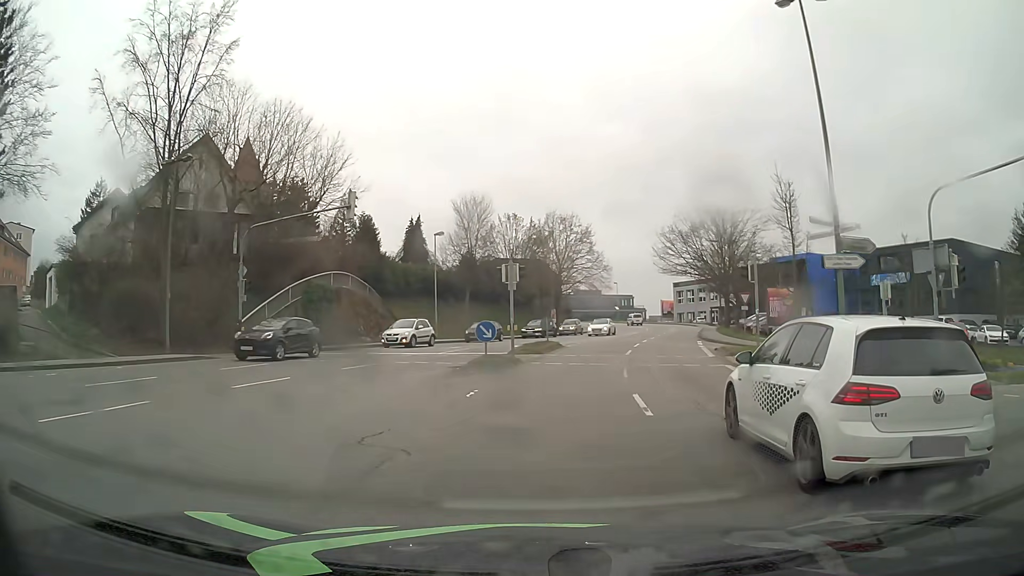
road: tertiary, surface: asphalt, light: Day
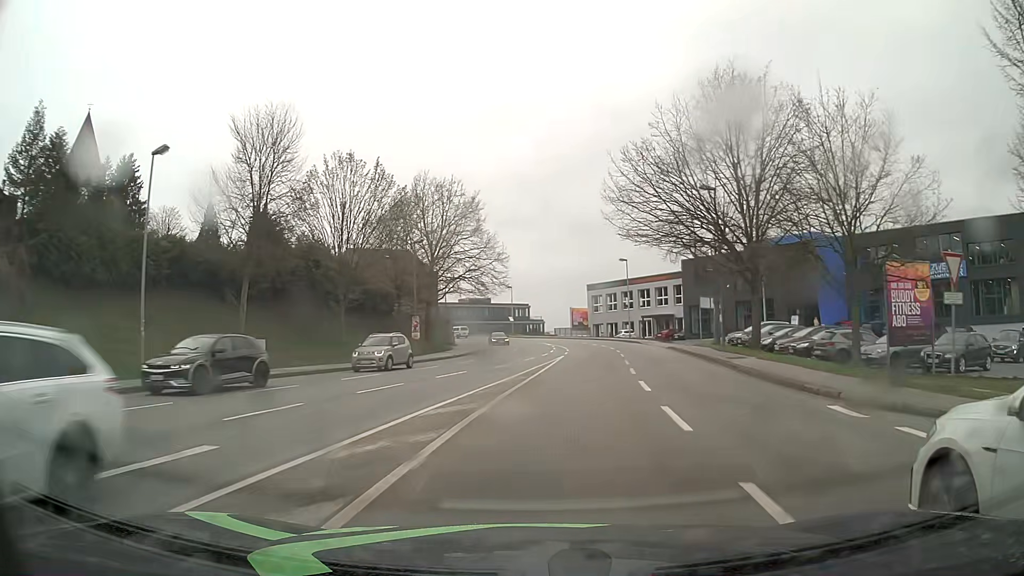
(+2.4, +29.4) m; +9°
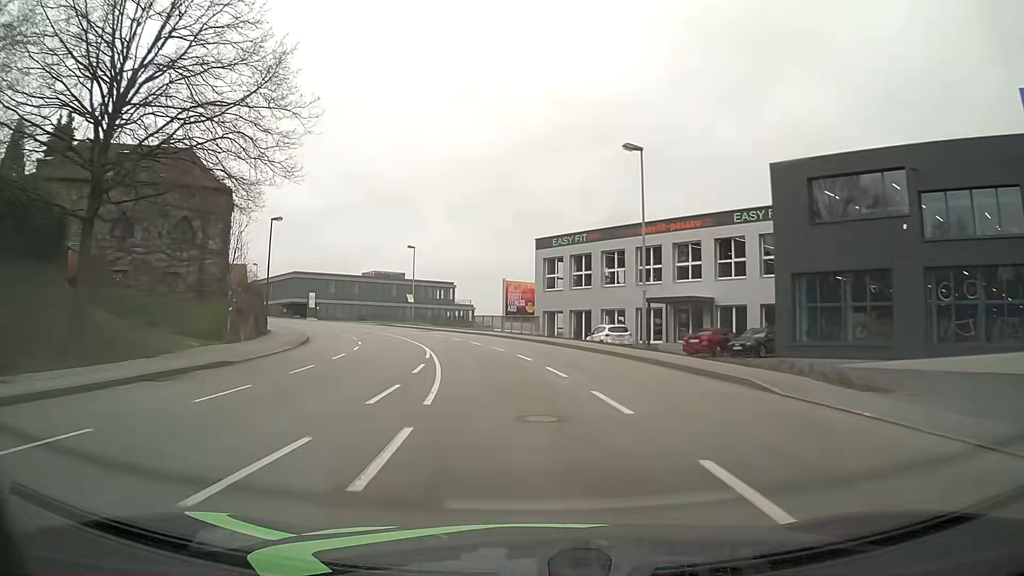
(+3.1, +41.2) m; +5°
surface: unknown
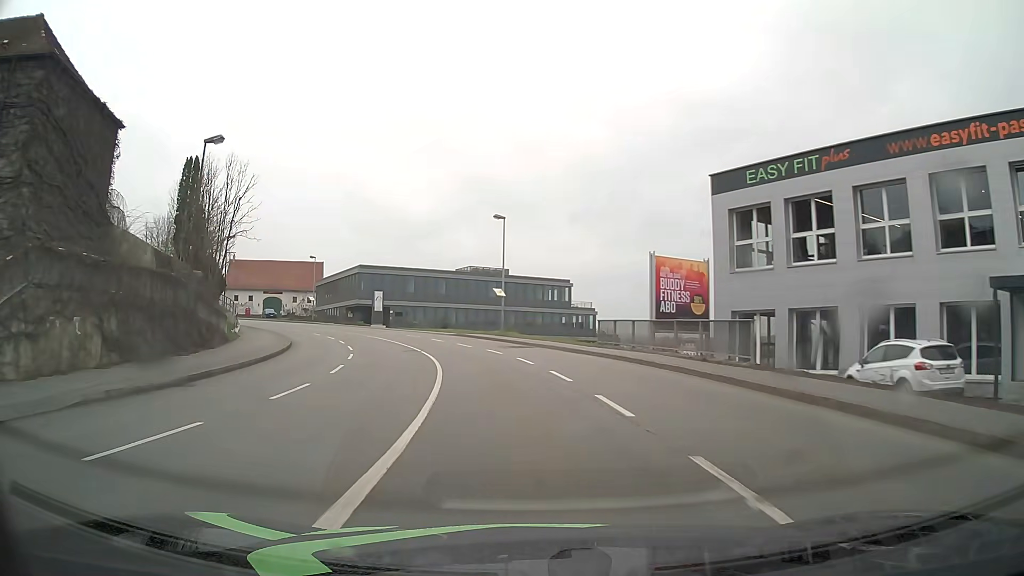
(-2.1, +23.5) m; -11°
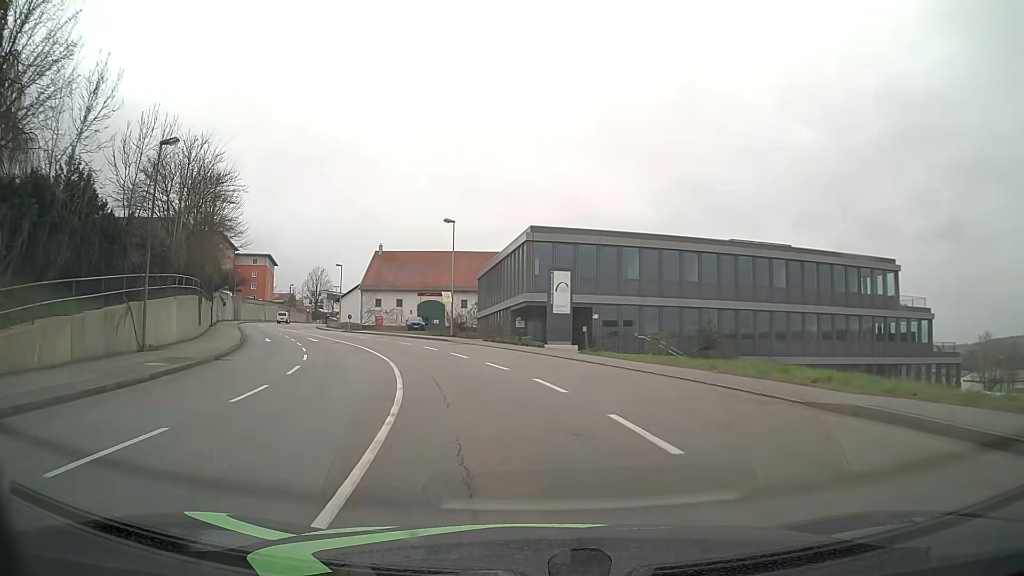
(-6.0, +37.8) m; -19°
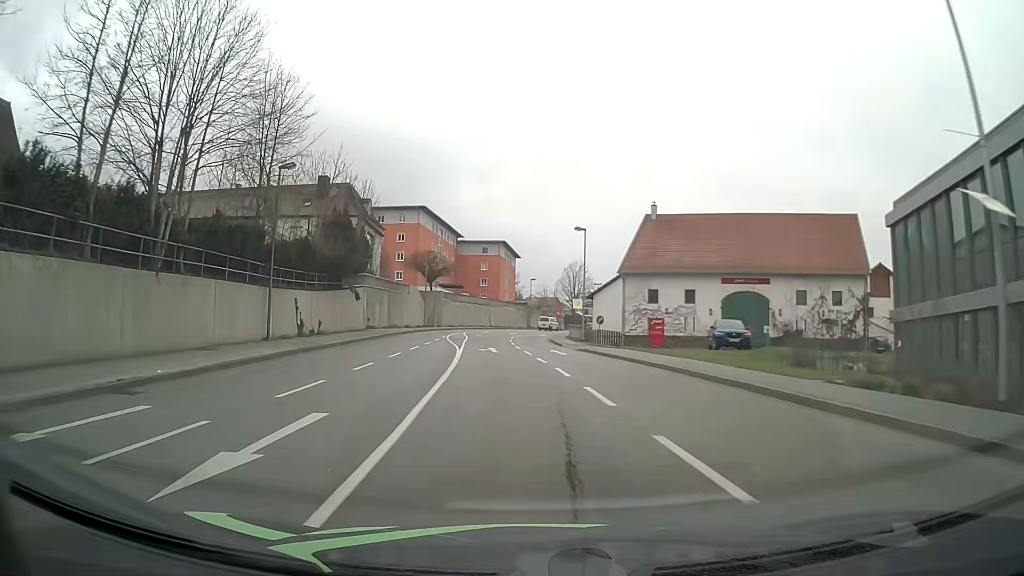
(-8.0, +36.2) m; -23°
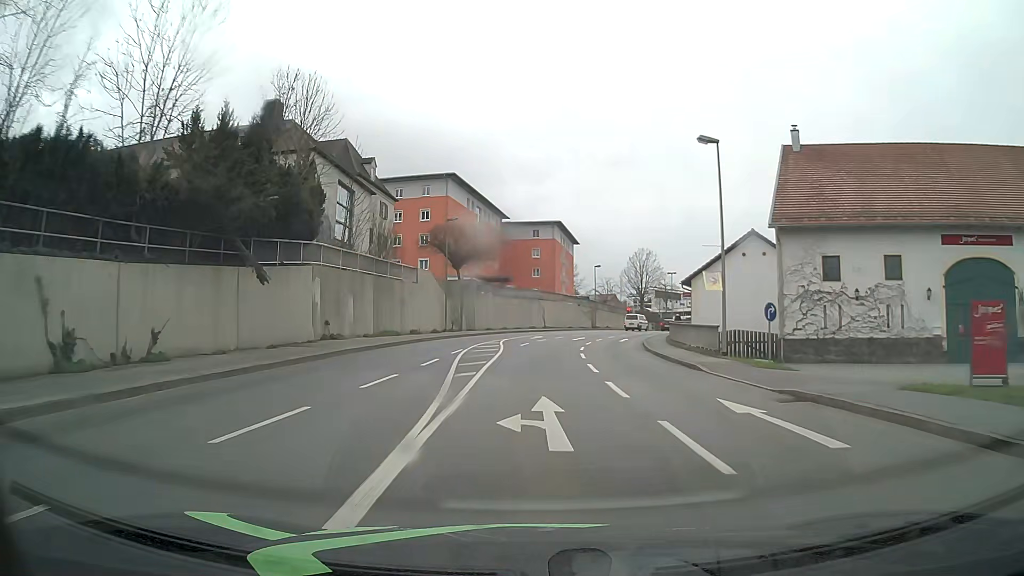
(-1.2, +22.9) m; -4°
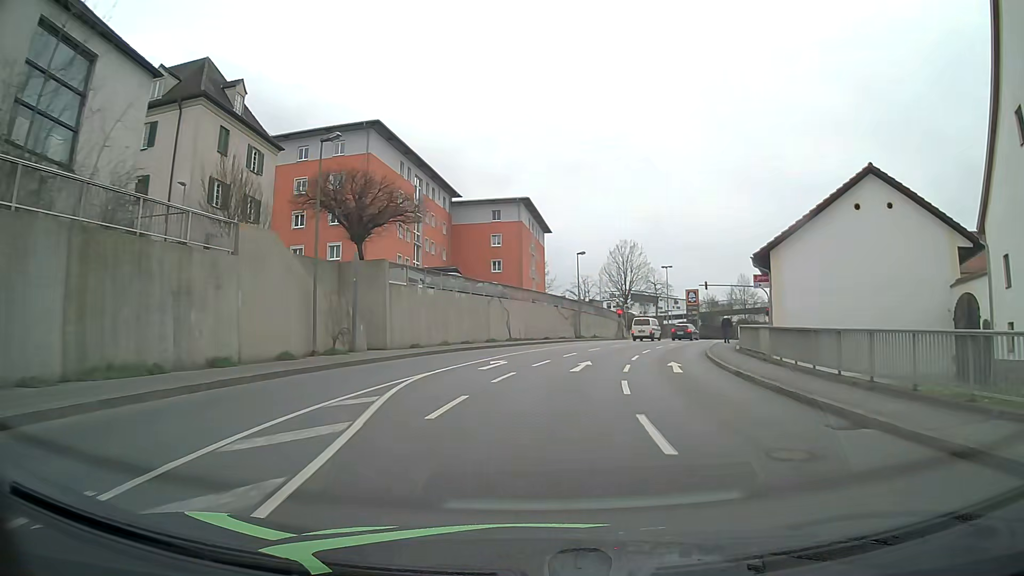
(+0.1, +23.2) m; +2°
(0, +10) (+1, +20) (+3, +30) (+6, +39) (+9, +49) (+13, +58) (+17, +67) (+22, +76) (+27, +84) (+33, +92) m
